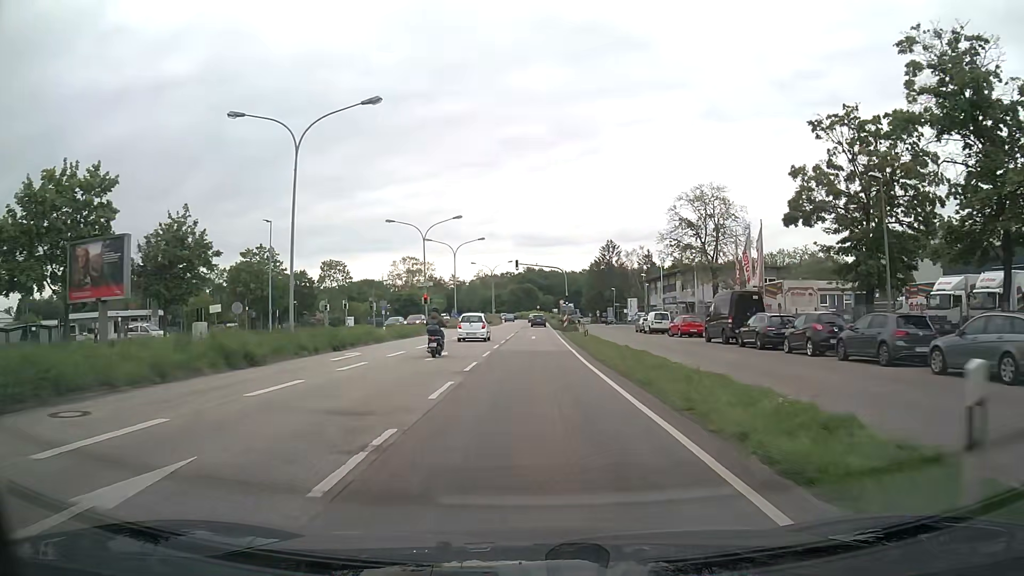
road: primary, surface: asphalt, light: Day
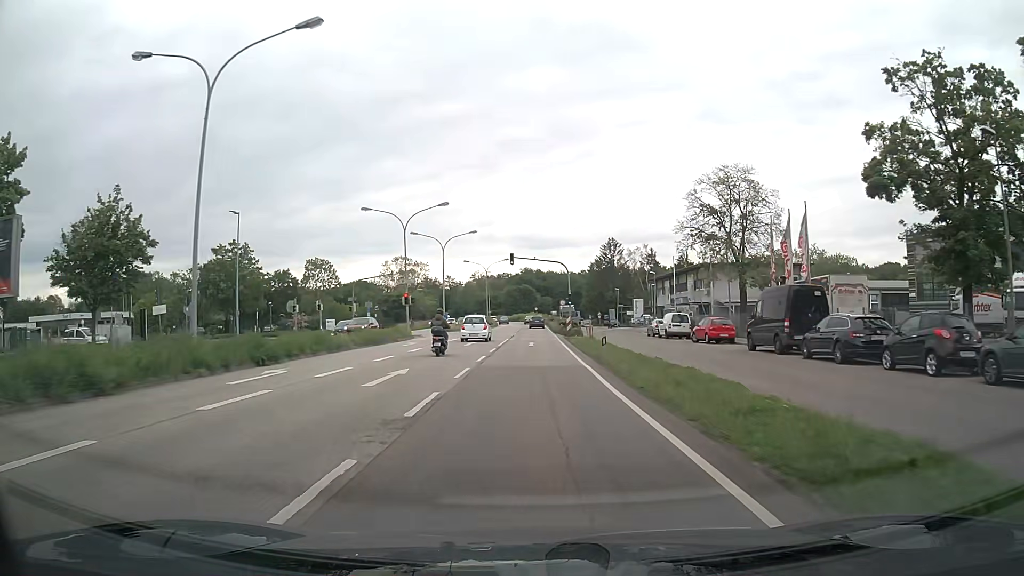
(0.0, +7.8) m; 0°
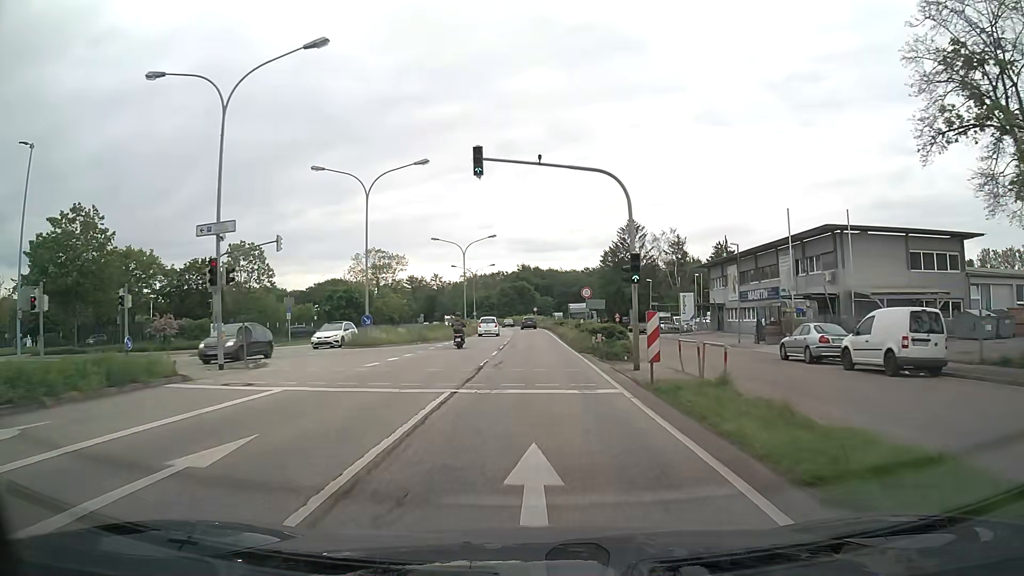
(-0.1, +30.9) m; 0°
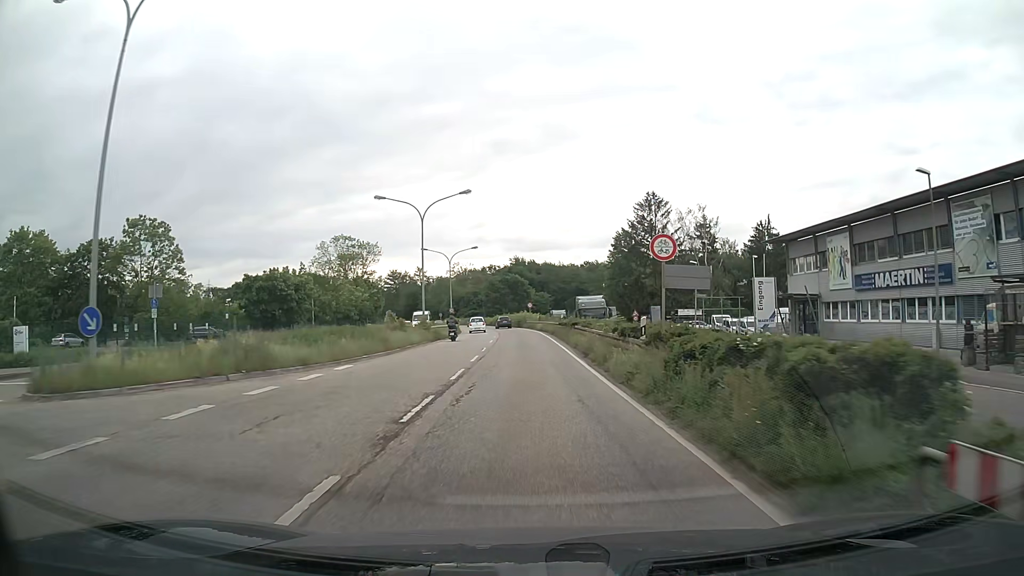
(+0.1, +23.4) m; +1°
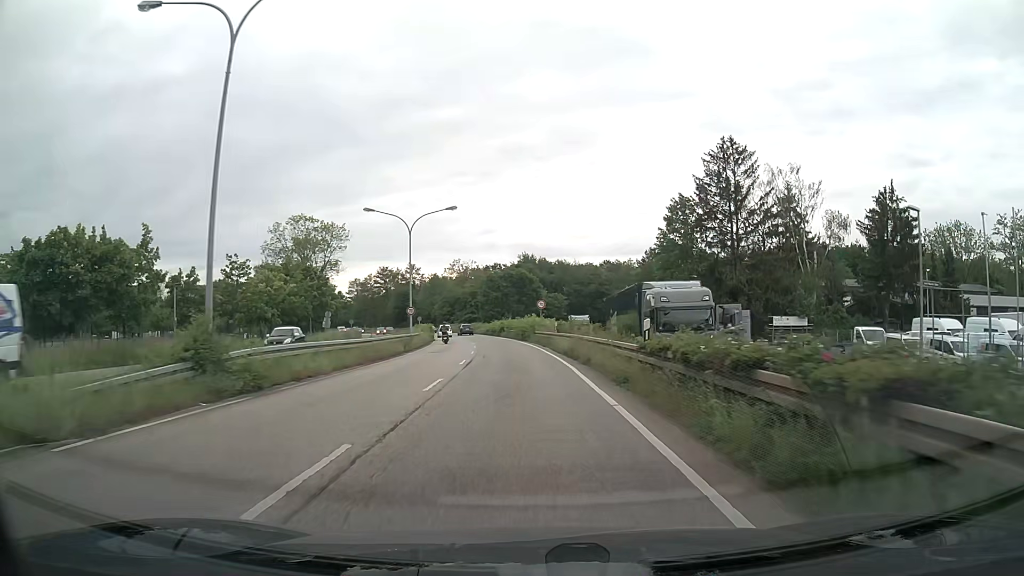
(-0.3, +31.5) m; -1°
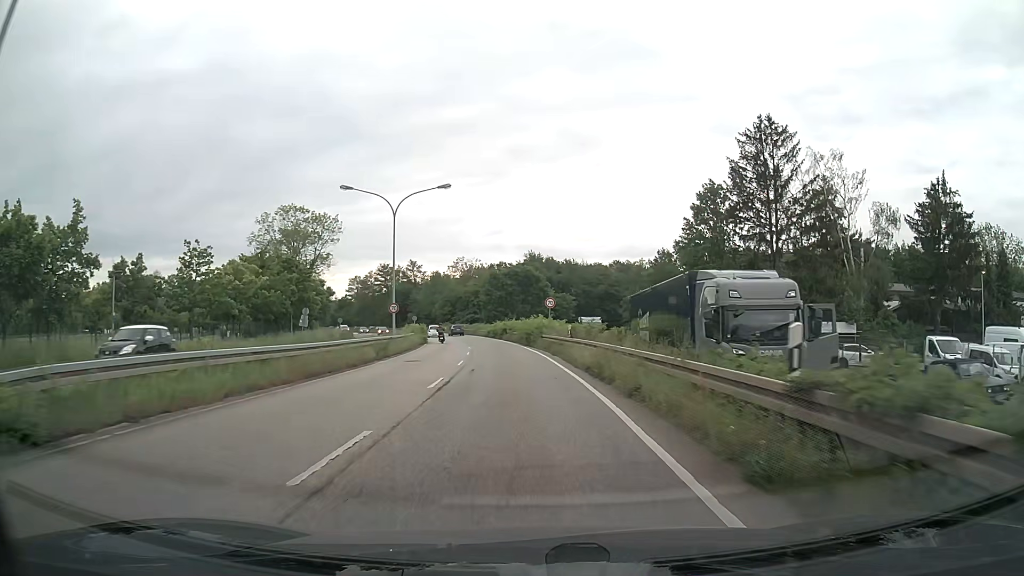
(-0.1, +7.9) m; -1°
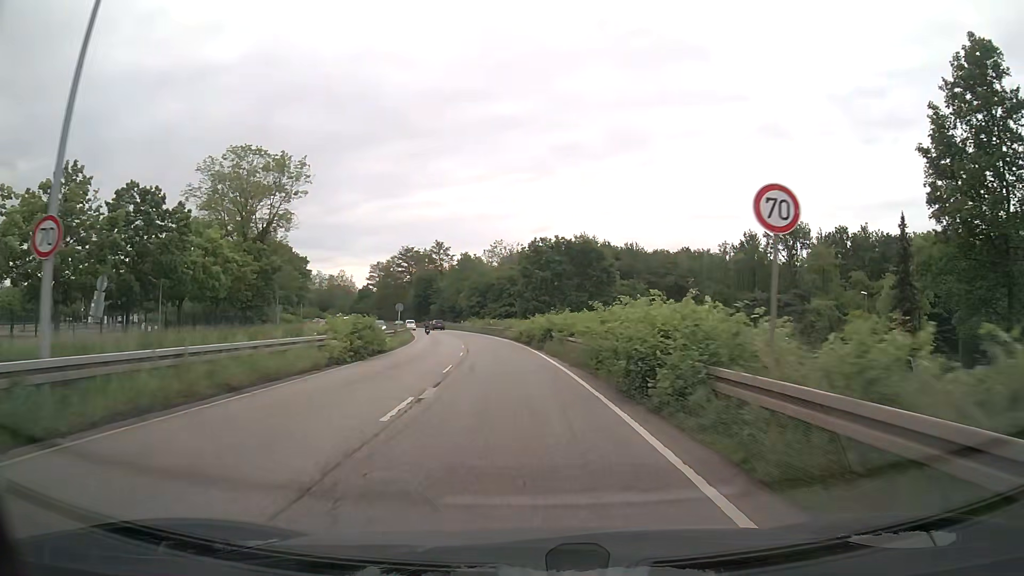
(-0.8, +32.7) m; -4°
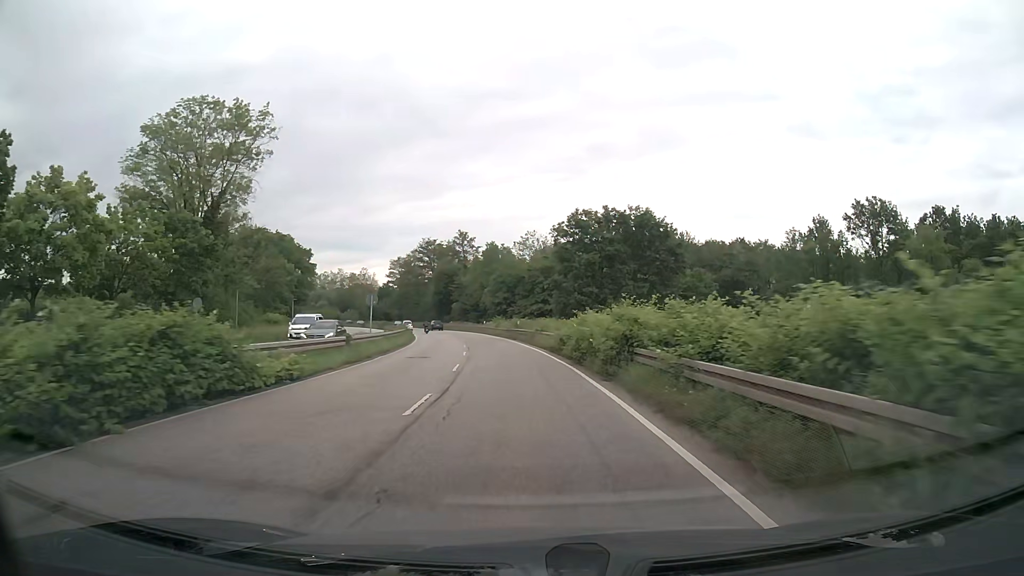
(-0.4, +17.7) m; -3°
(0, +10) (-1, +20) (-1, +30) (-2, +40) (-3, +50) (-5, +60) (-7, +70) (-9, +79) (-11, +89) (-14, +99) m
